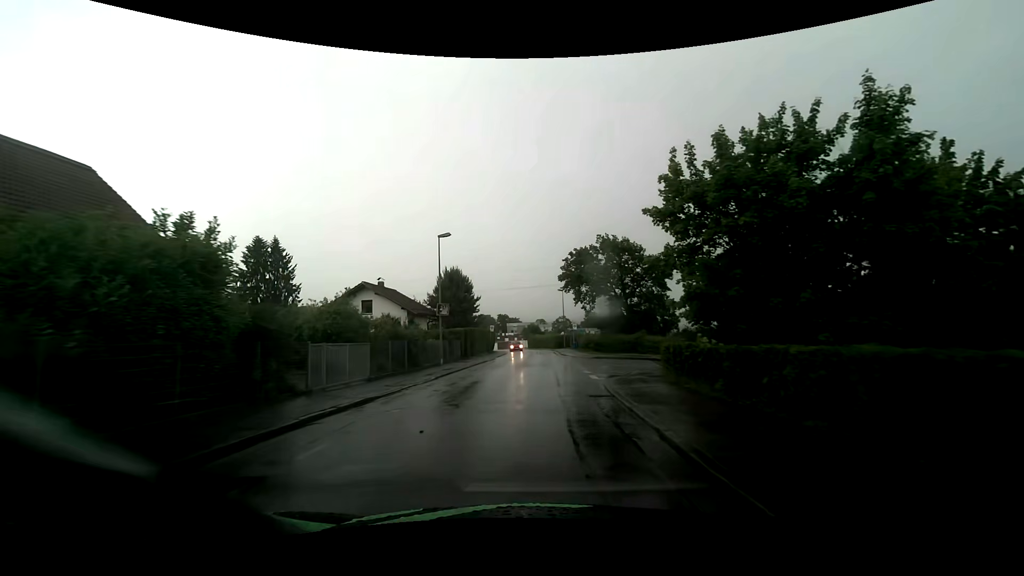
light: Day
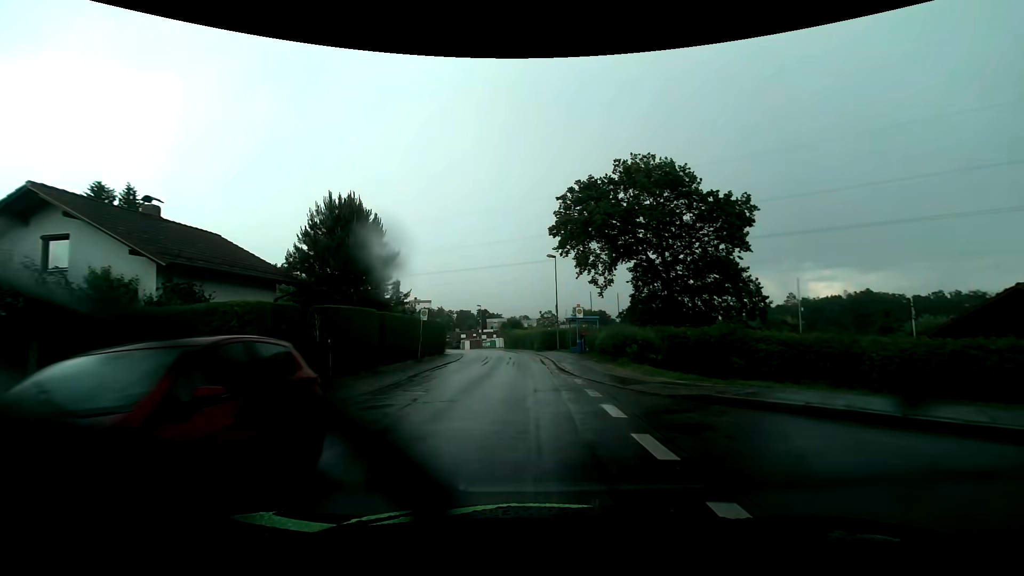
(+0.8, +26.9) m; +1°
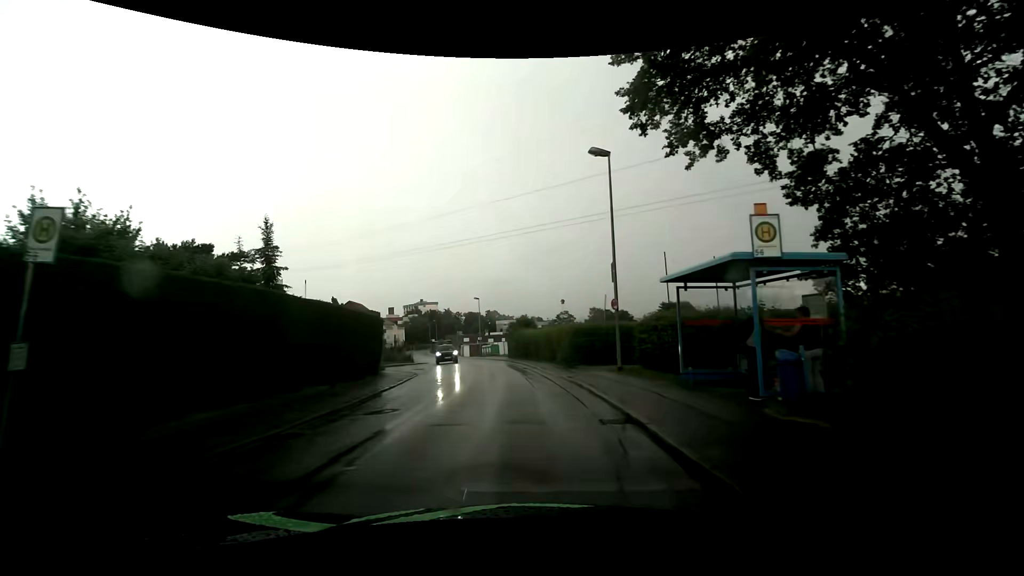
(-0.1, +24.2) m; -1°
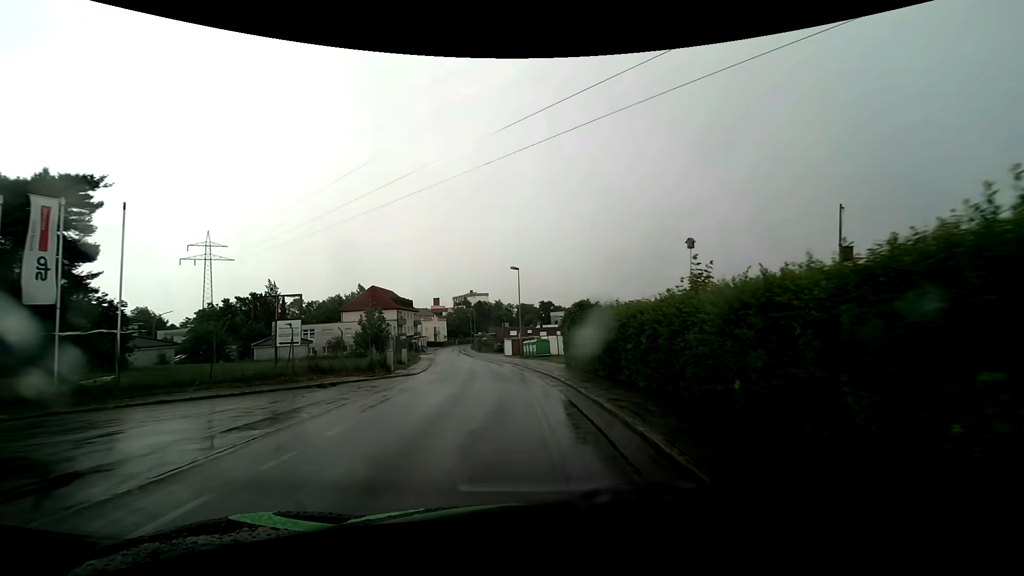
(-0.9, +25.1) m; -6°
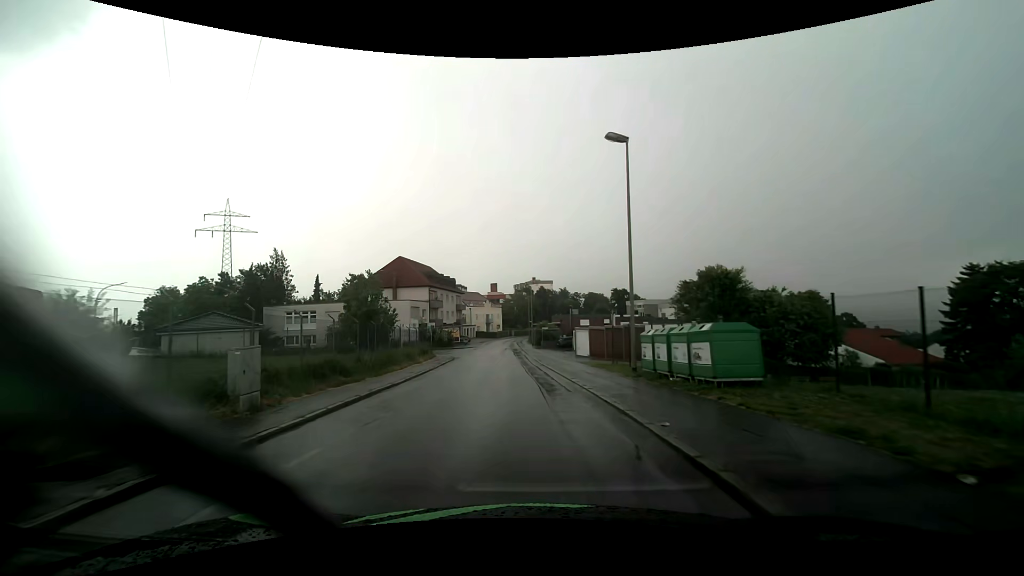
(-2.2, +28.3) m; -8°
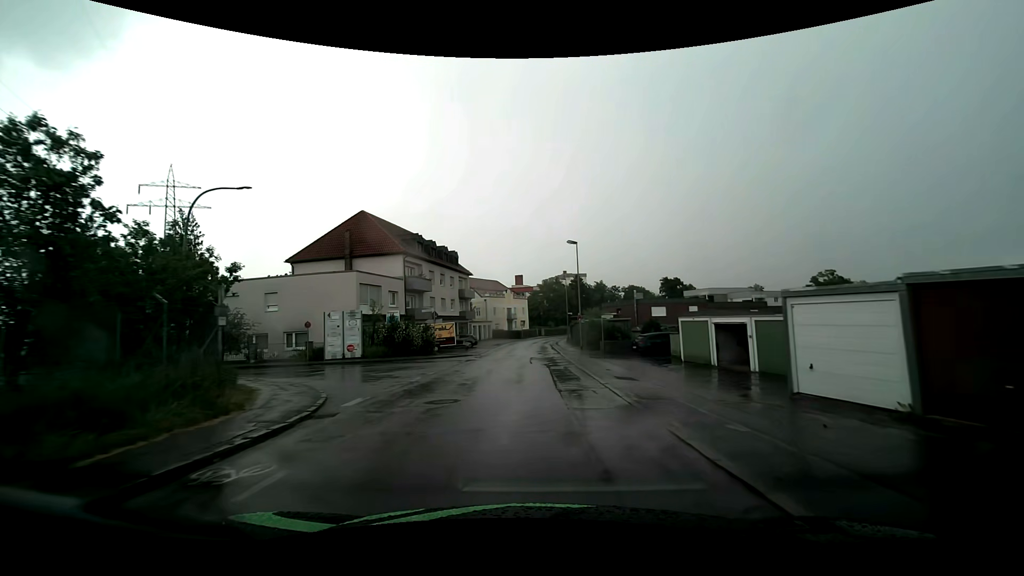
(-1.3, +31.4) m; -3°
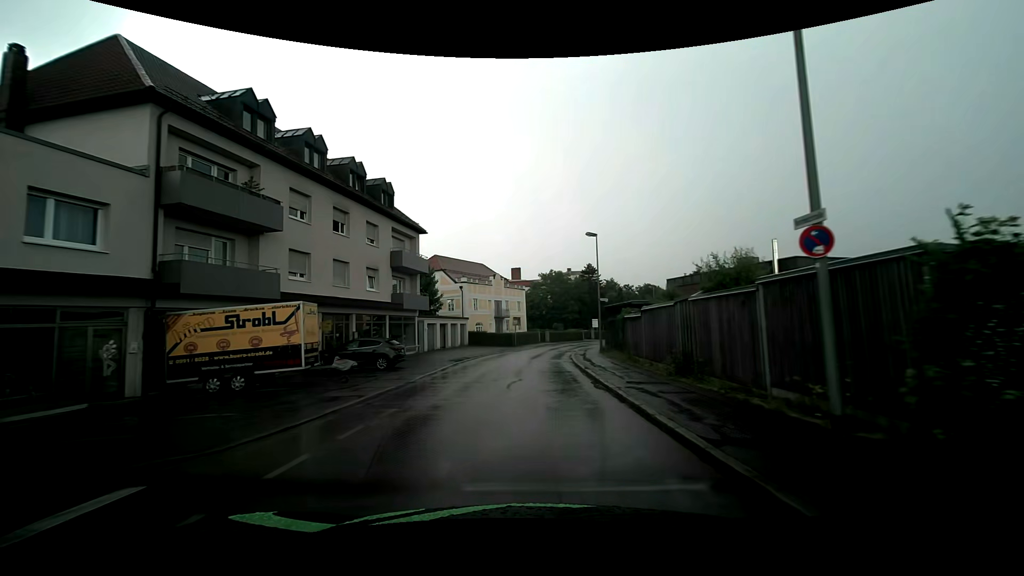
(0.0, +31.2) m; 0°
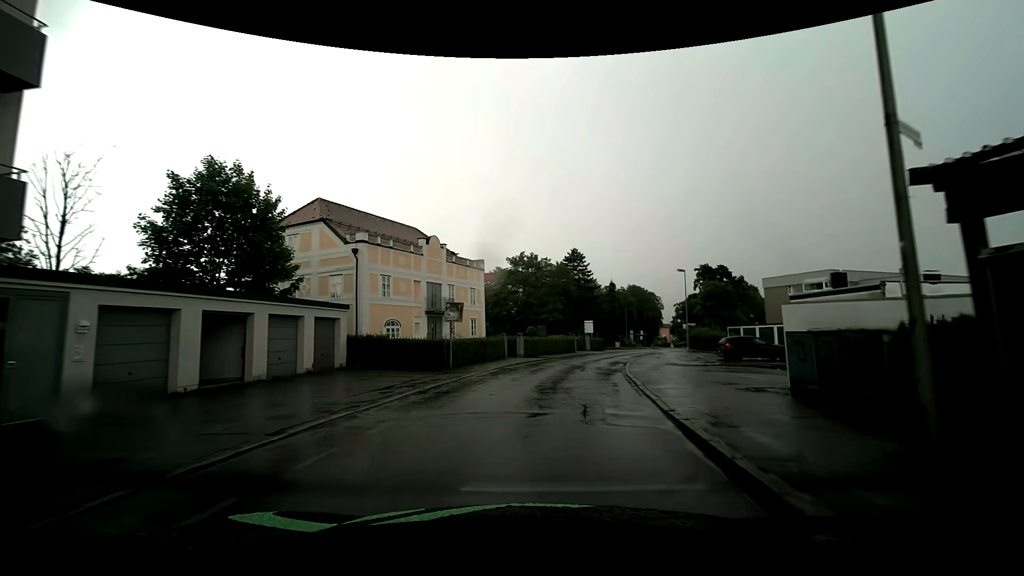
(+0.4, +29.3) m; +4°
(0, +10) (+2, +20) (+4, +30) (+7, +39) (+11, +48) (+14, +58) (+19, +67) (+23, +76) (+26, +85) (+29, +95) m
